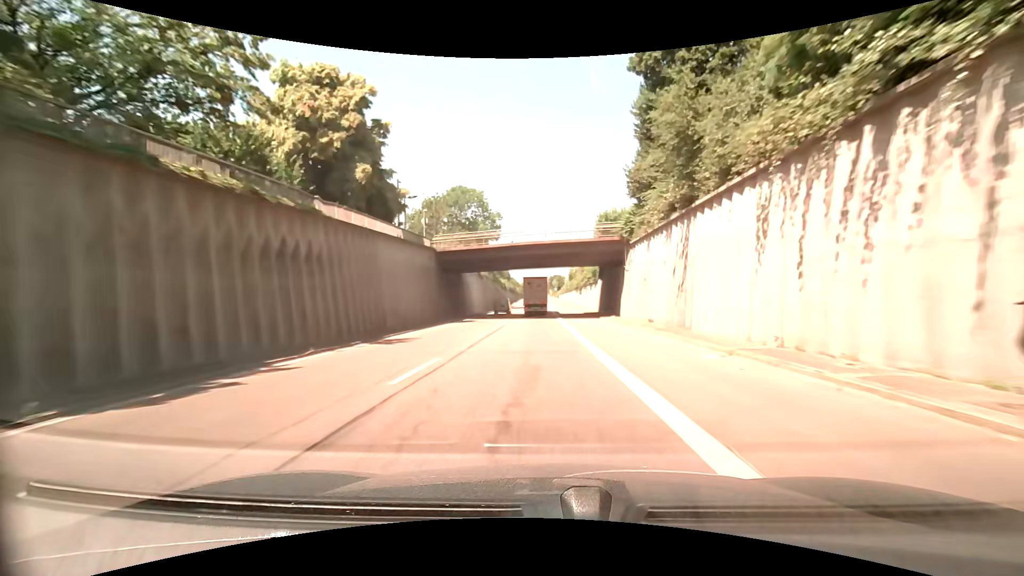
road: trunk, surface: asphalt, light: Day
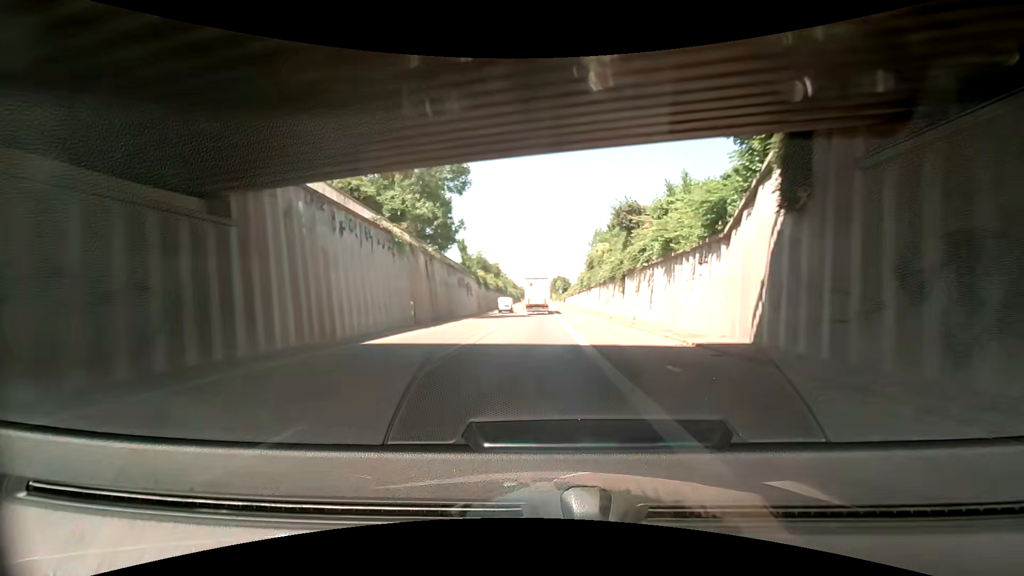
(-0.1, +41.2) m; -1°
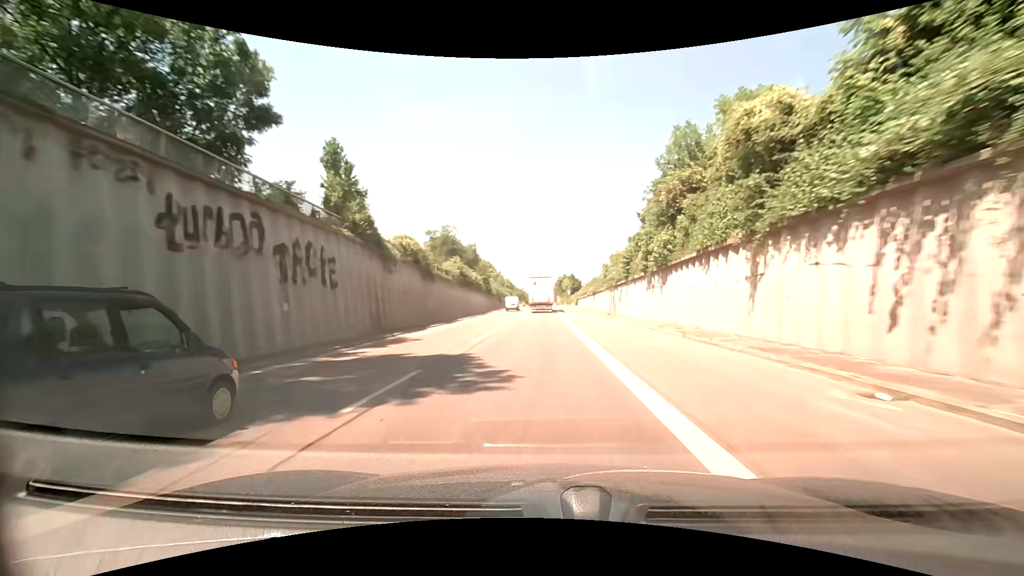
(+0.2, +41.2) m; 0°
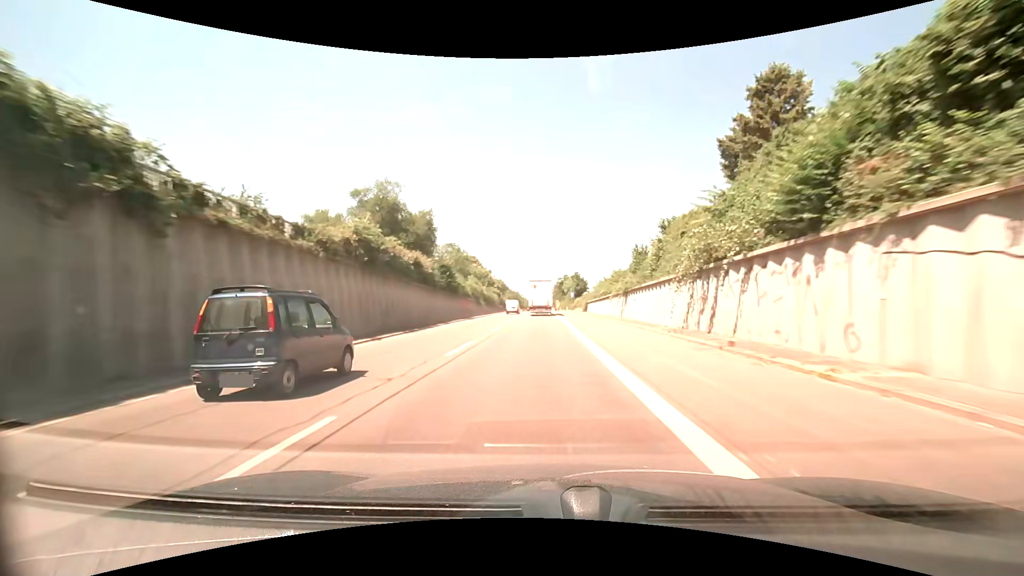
(+0.2, +27.3) m; 0°
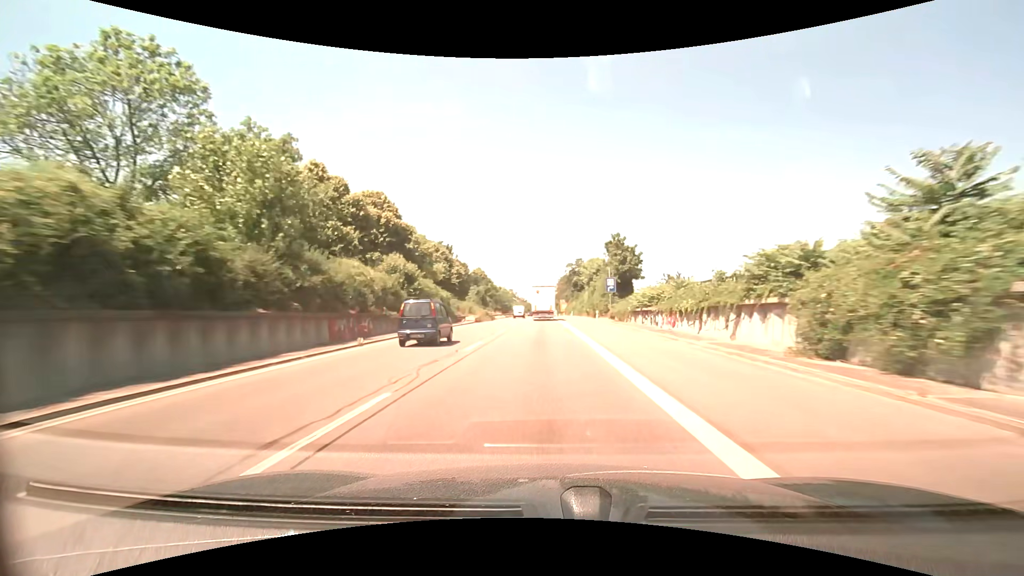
(+0.6, +66.8) m; +1°
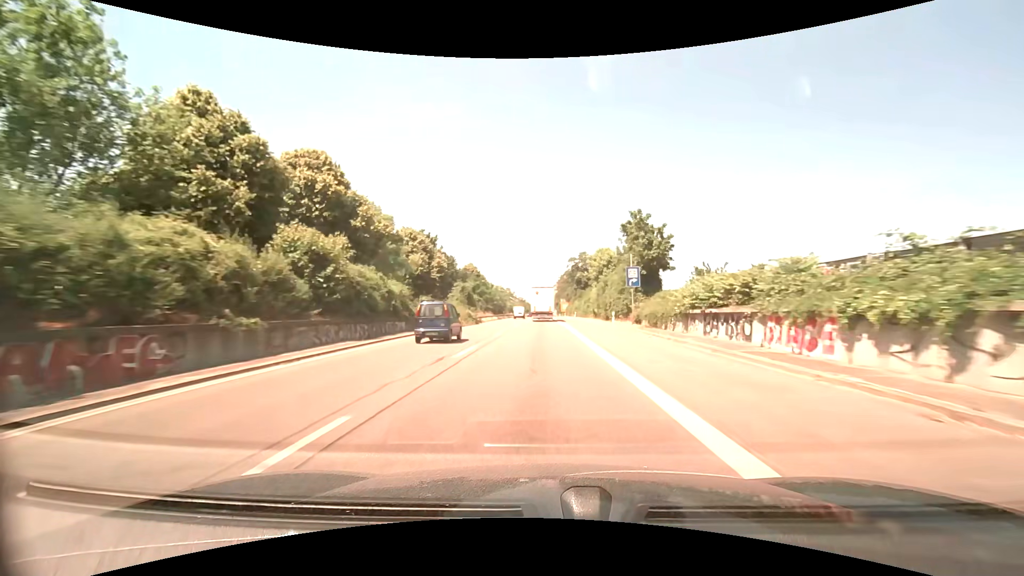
(0.0, +13.2) m; 0°
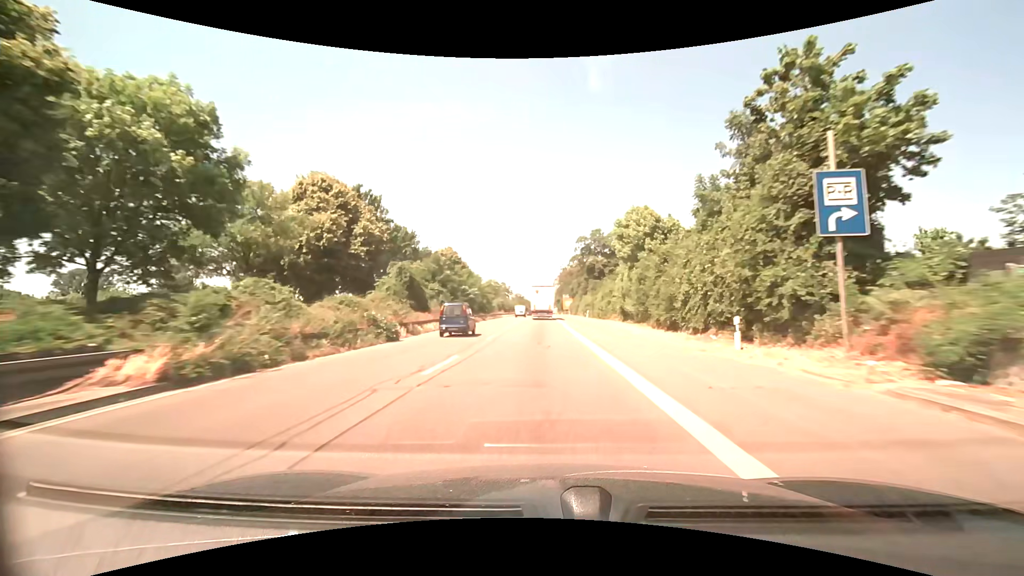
(0.0, +26.2) m; 0°
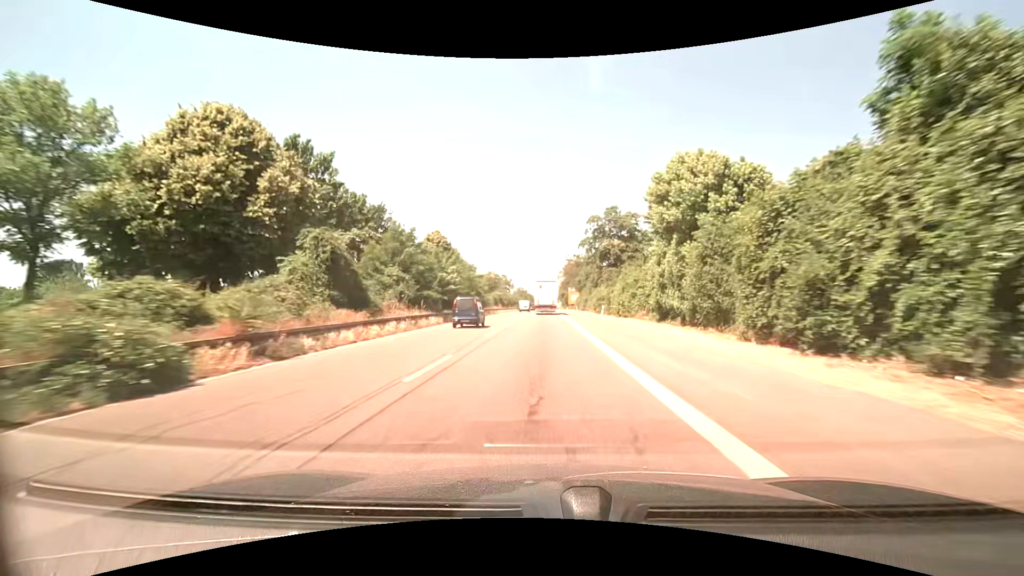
(0.0, +13.1) m; -1°
(0, +10) (0, +20) (0, +30) (0, +40) (0, +50) (+1, +60) (+1, +70) (+1, +80) (+1, +90) (+1, +100) m
